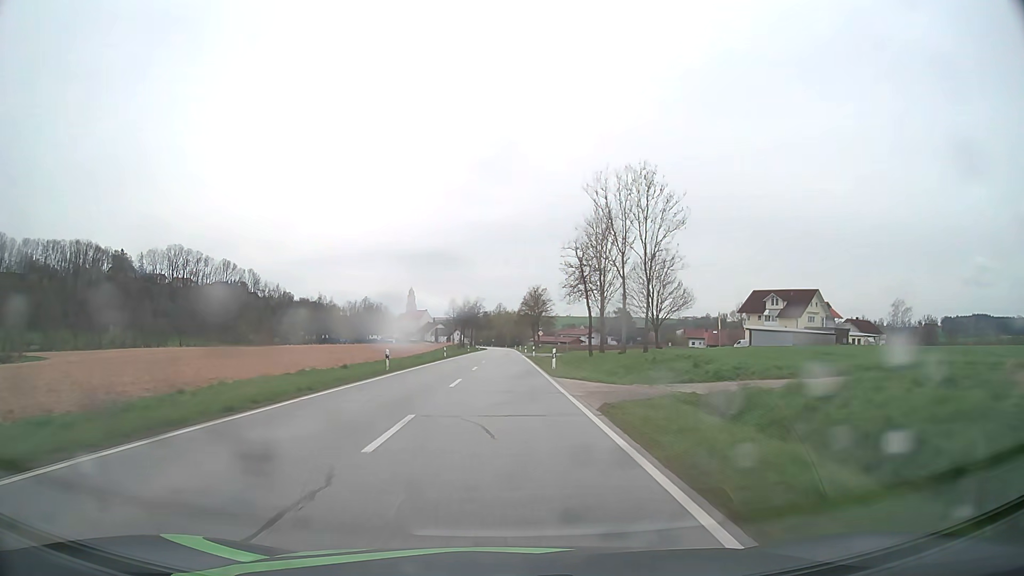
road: secondary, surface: asphalt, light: Day
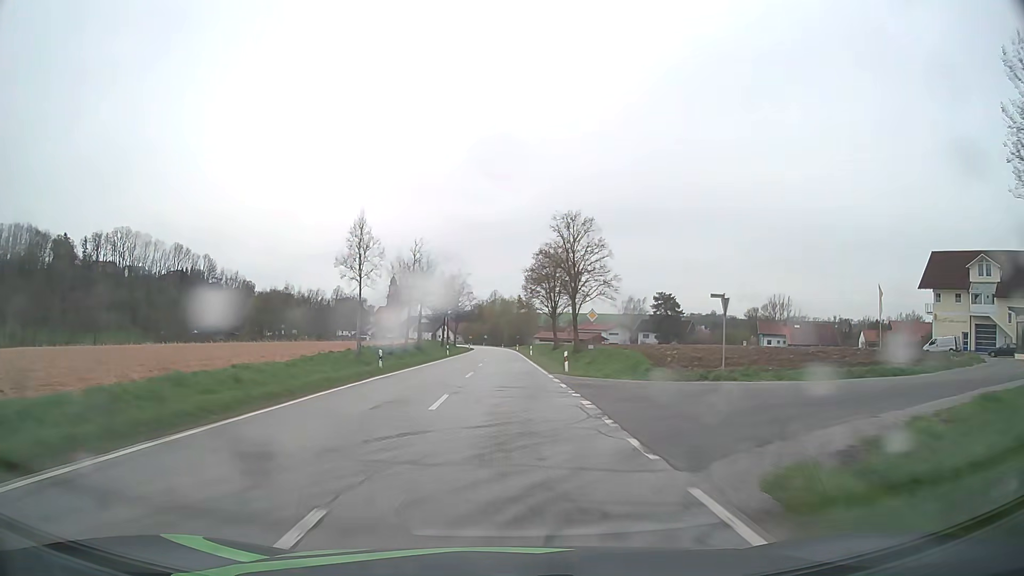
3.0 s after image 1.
(0.0, +66.6) m; 0°
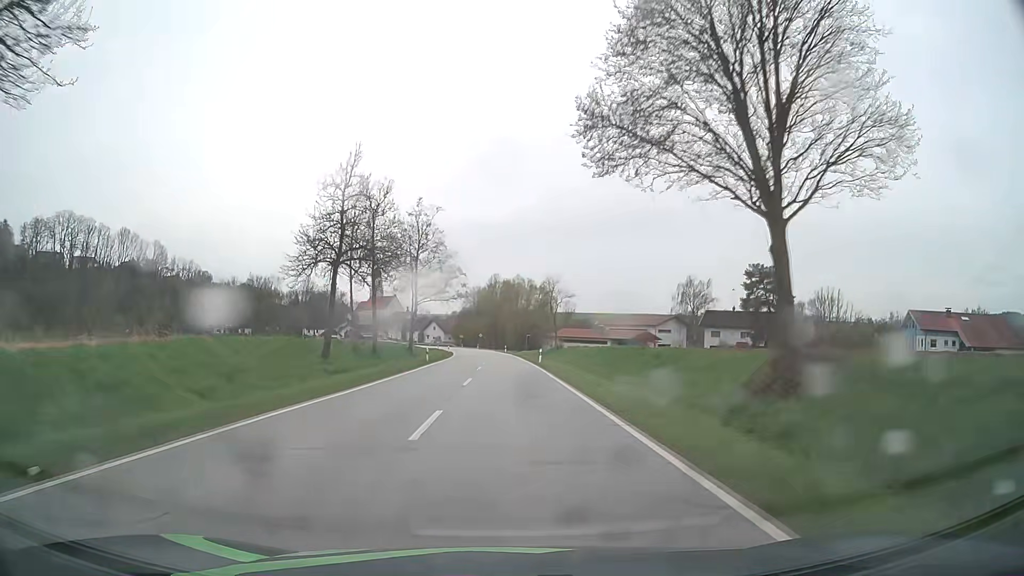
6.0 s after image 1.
(-0.2, +63.8) m; 0°
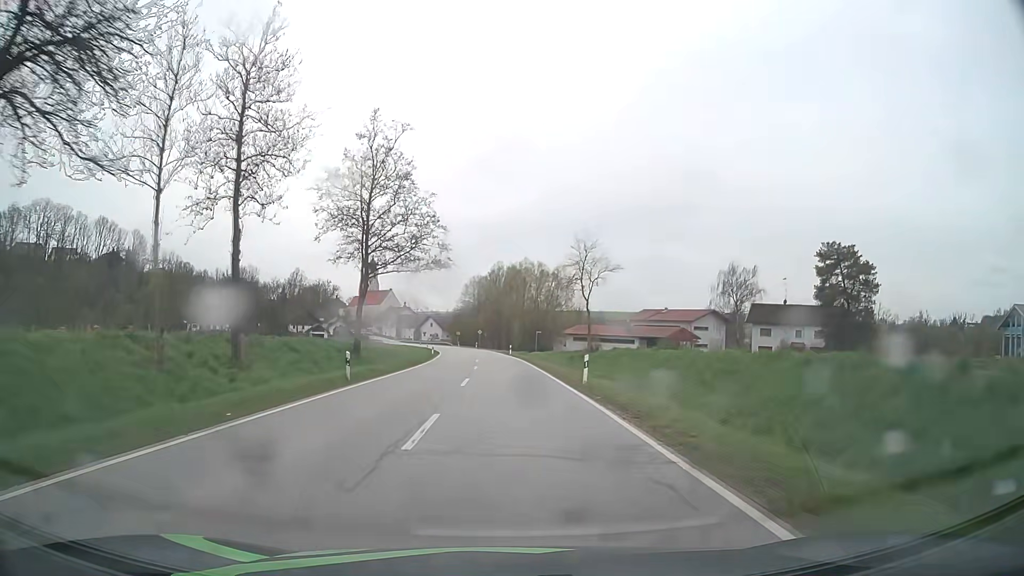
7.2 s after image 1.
(-0.1, +24.9) m; 0°
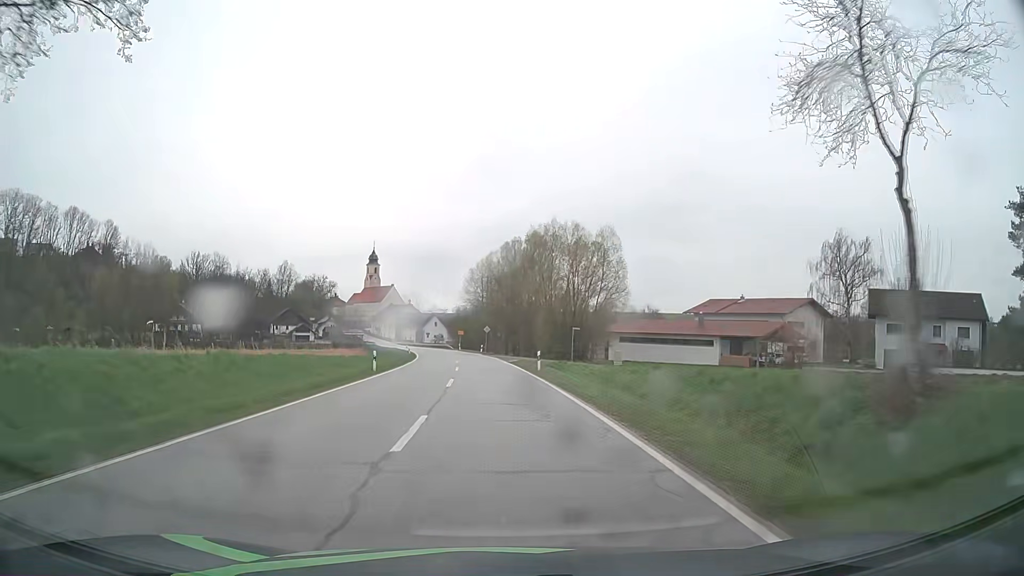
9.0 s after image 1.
(-0.3, +36.1) m; -2°
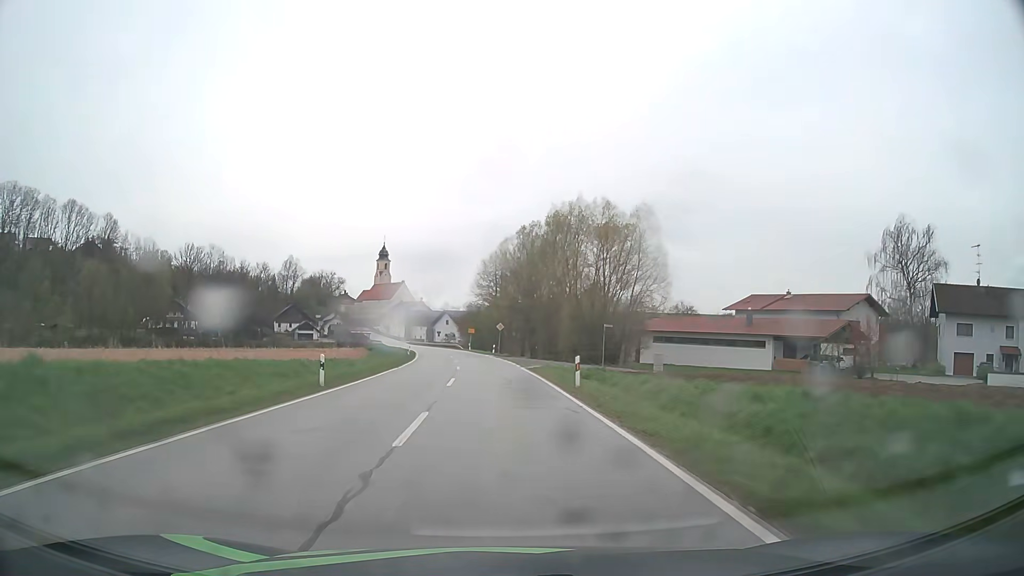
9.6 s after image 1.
(-0.1, +11.7) m; -1°
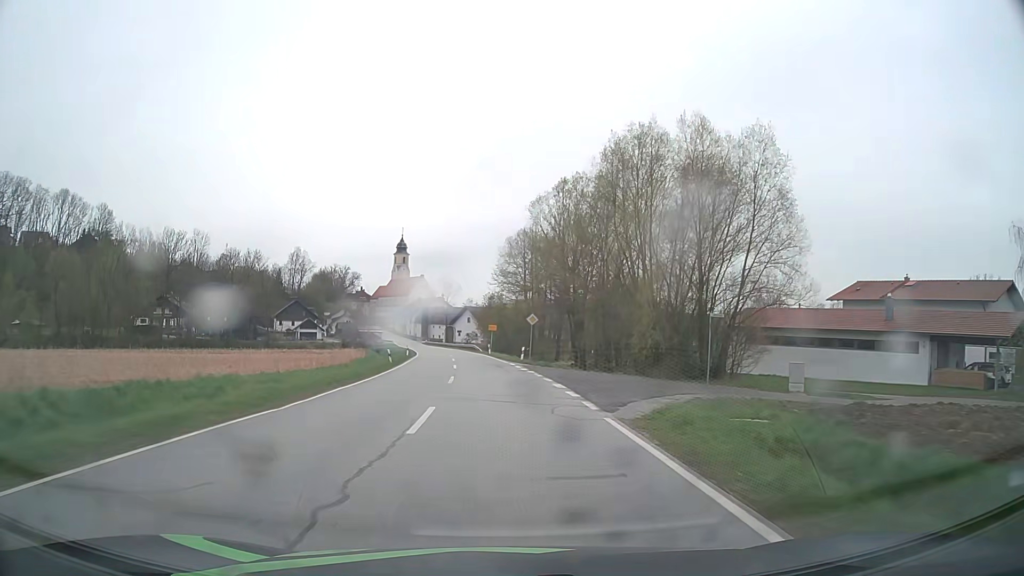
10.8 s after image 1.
(-0.4, +22.7) m; -2°
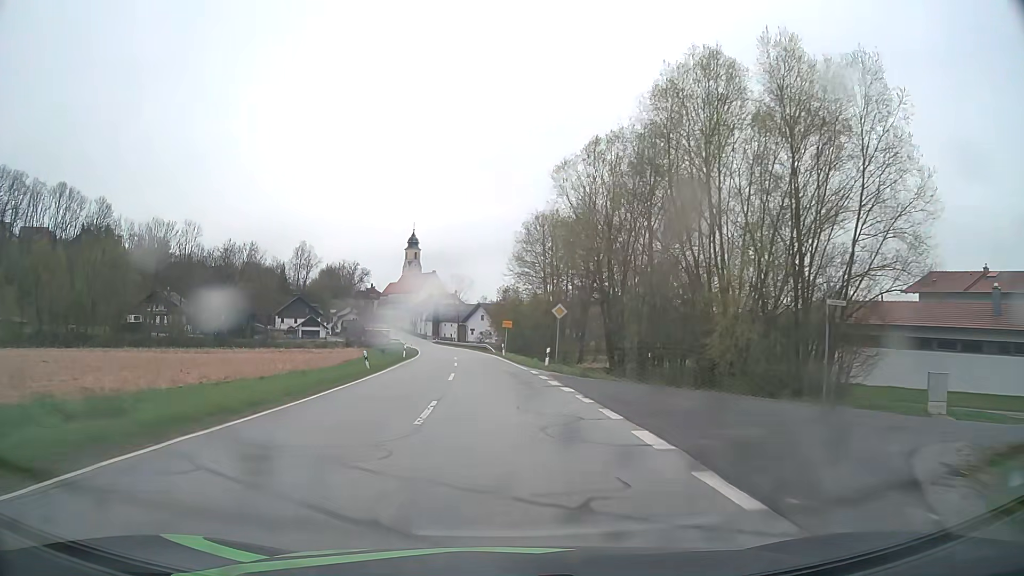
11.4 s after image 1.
(-0.1, +11.0) m; -1°
(0, +10) (0, +20) (-1, +30) (-1, +40) (-2, +50) (-3, +60) (-4, +70) (-5, +80) (-7, +90) (-8, +100) m
